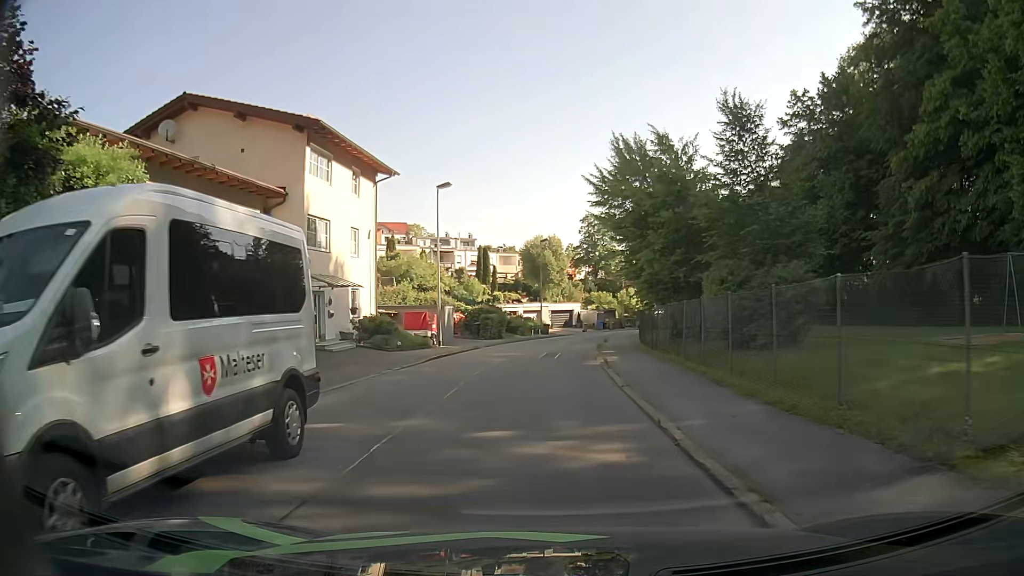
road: residential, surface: asphalt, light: Day
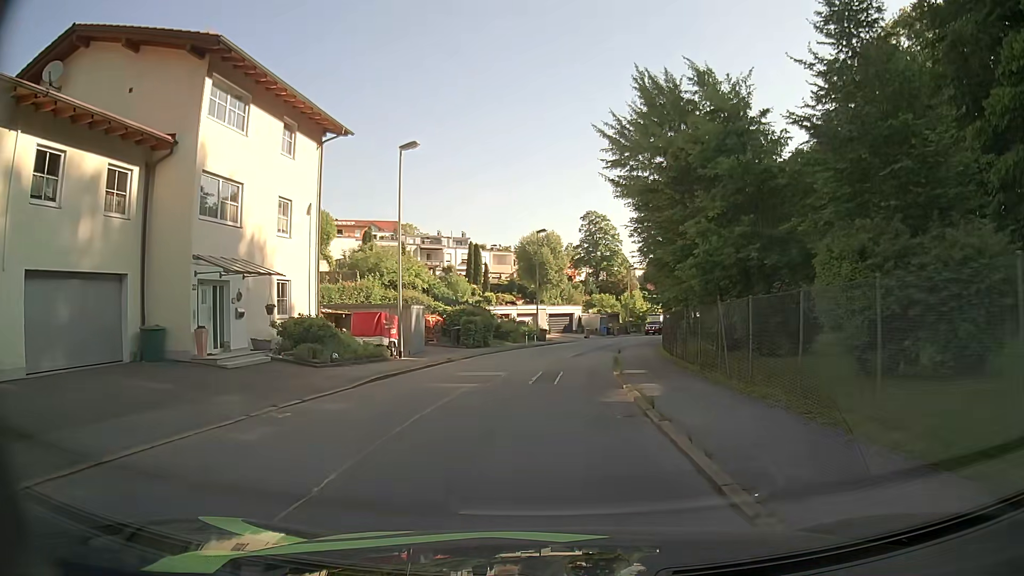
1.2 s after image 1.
(+0.1, +8.6) m; +1°
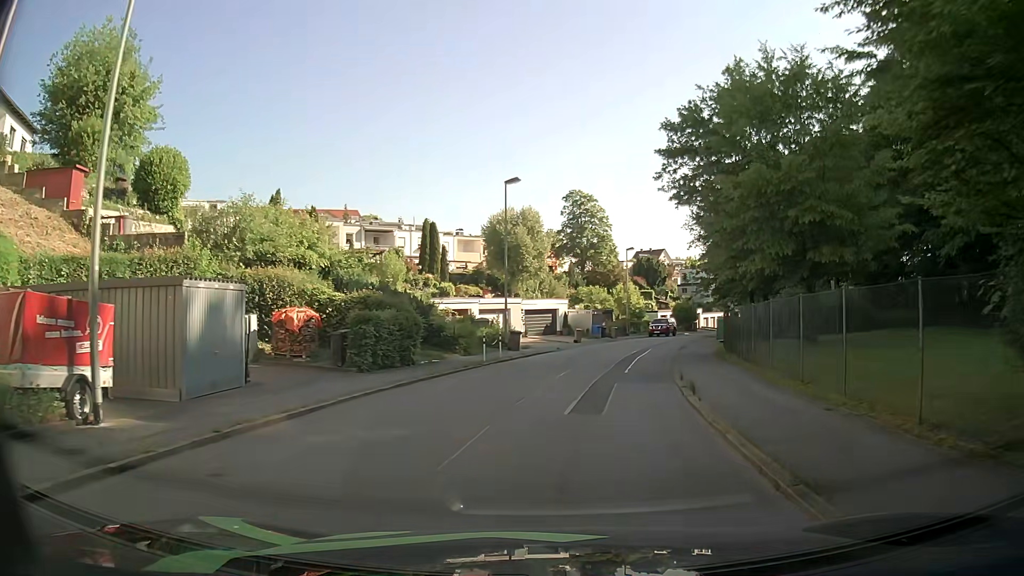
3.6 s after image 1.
(-0.1, +17.6) m; +2°
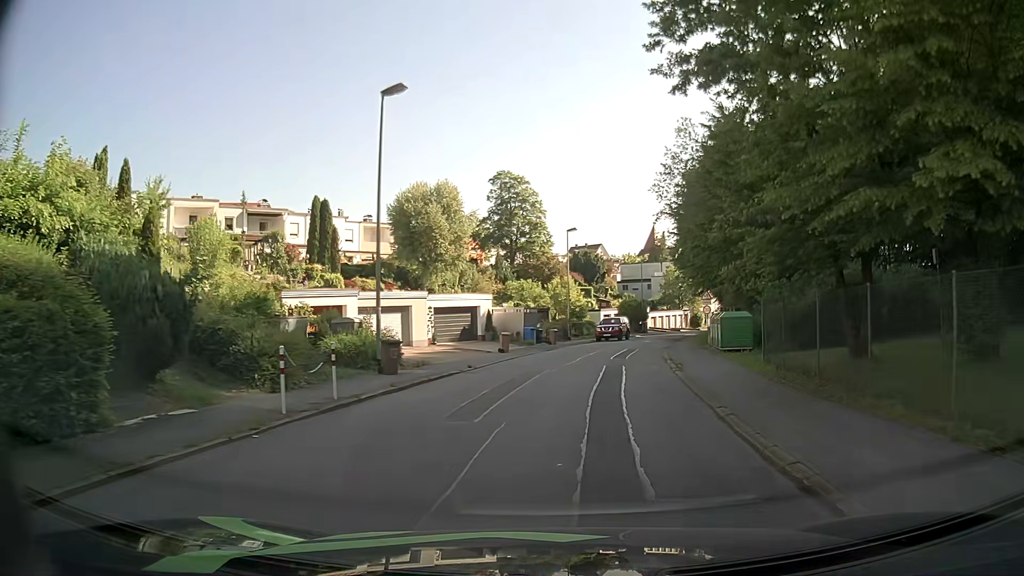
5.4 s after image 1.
(+0.6, +13.4) m; +6°
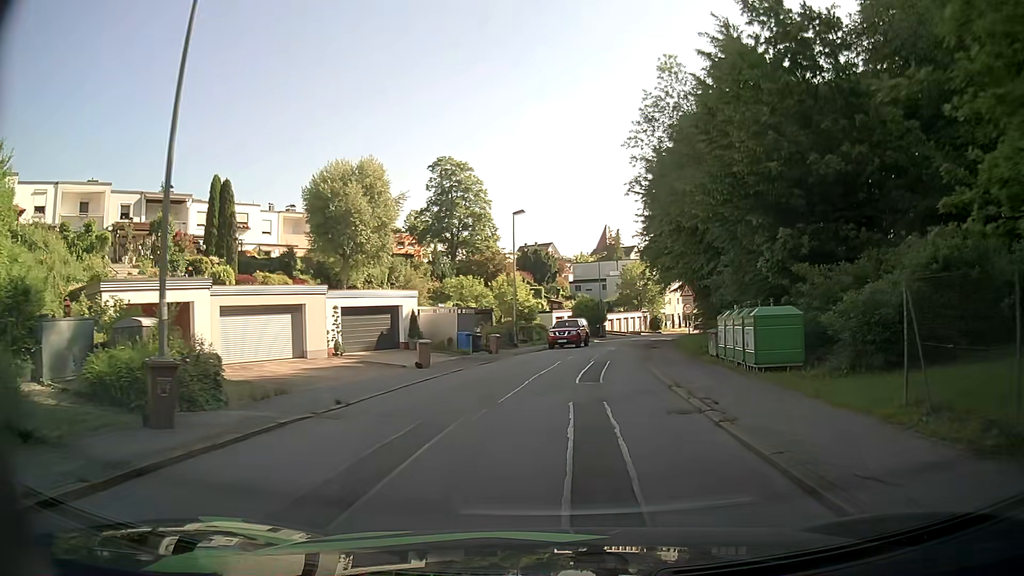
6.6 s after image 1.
(+0.3, +9.1) m; +3°
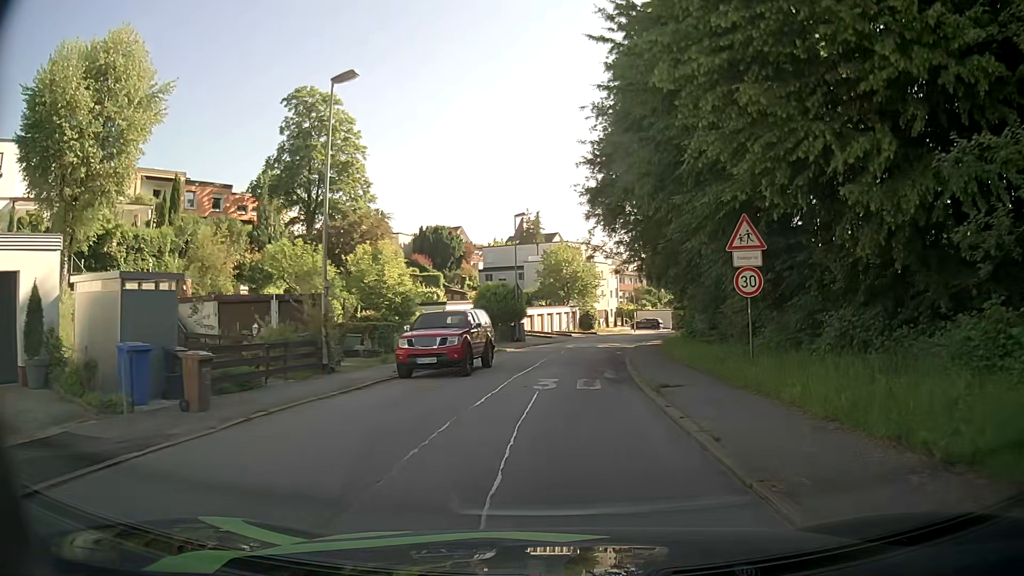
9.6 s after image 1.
(+1.7, +22.5) m; +8°
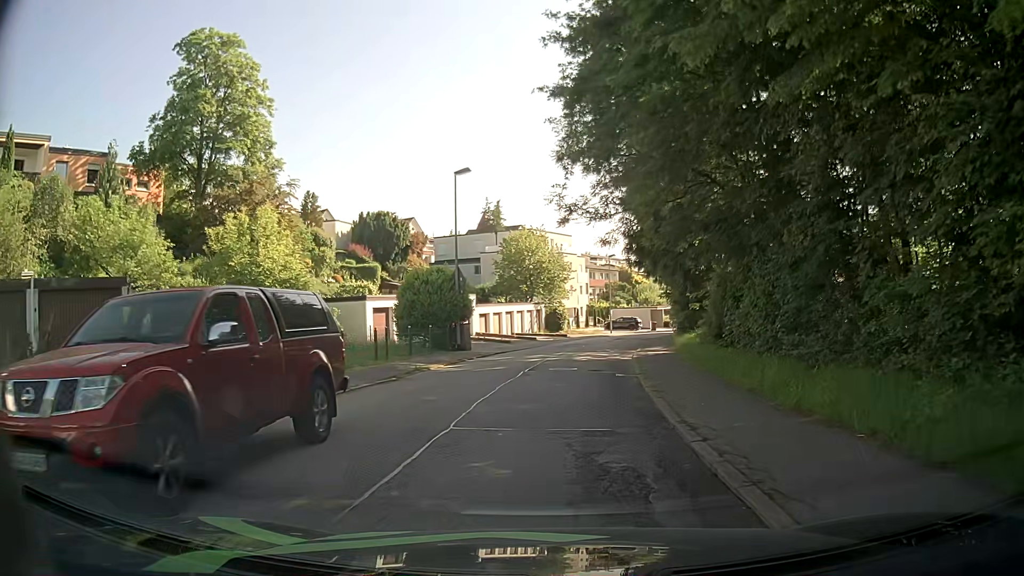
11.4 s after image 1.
(+0.3, +12.8) m; +2°
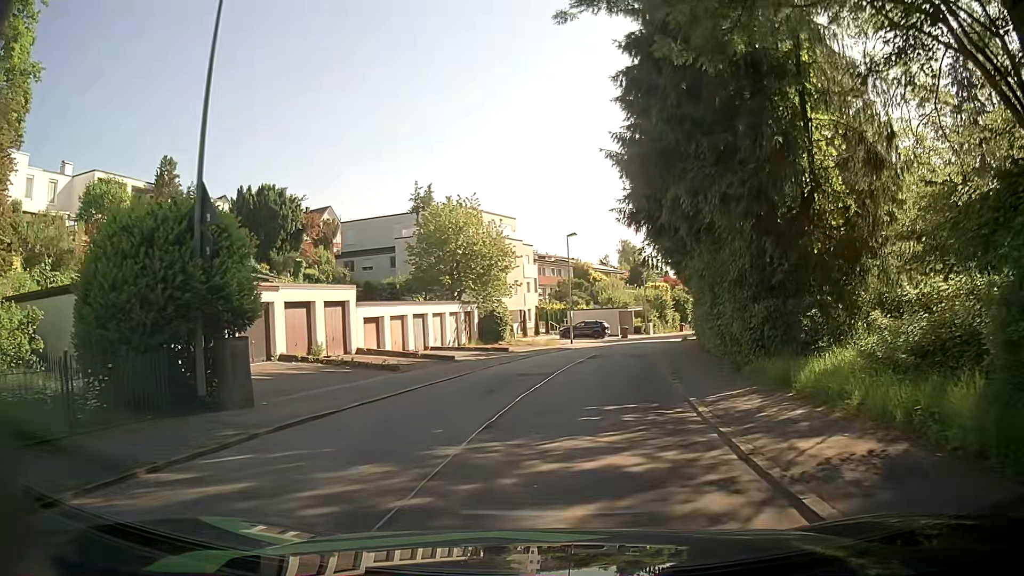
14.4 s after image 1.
(+0.9, +19.8) m; +7°
(0, +10) (+1, +20) (+2, +30) (+4, +40) (+6, +49) (+9, +59) (+13, +68) (+16, +78) (+20, +87) (+24, +96) m
